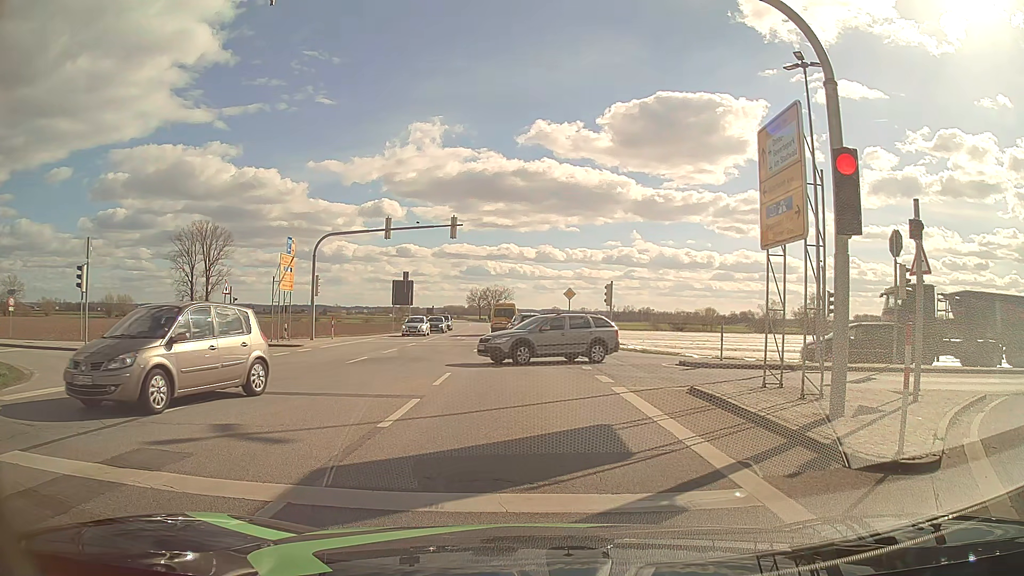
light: Day
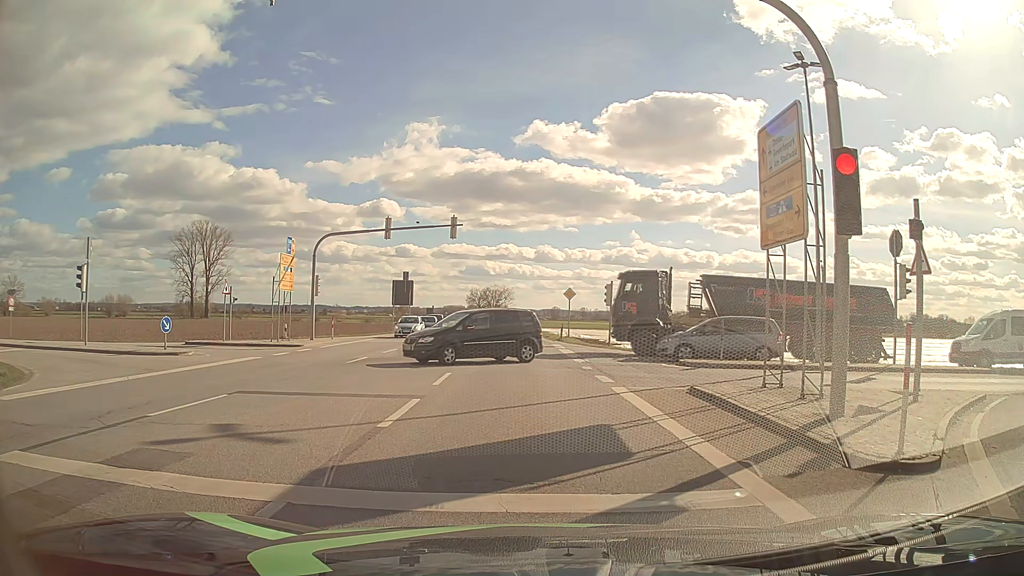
(0.0, 0.0) m; 0°
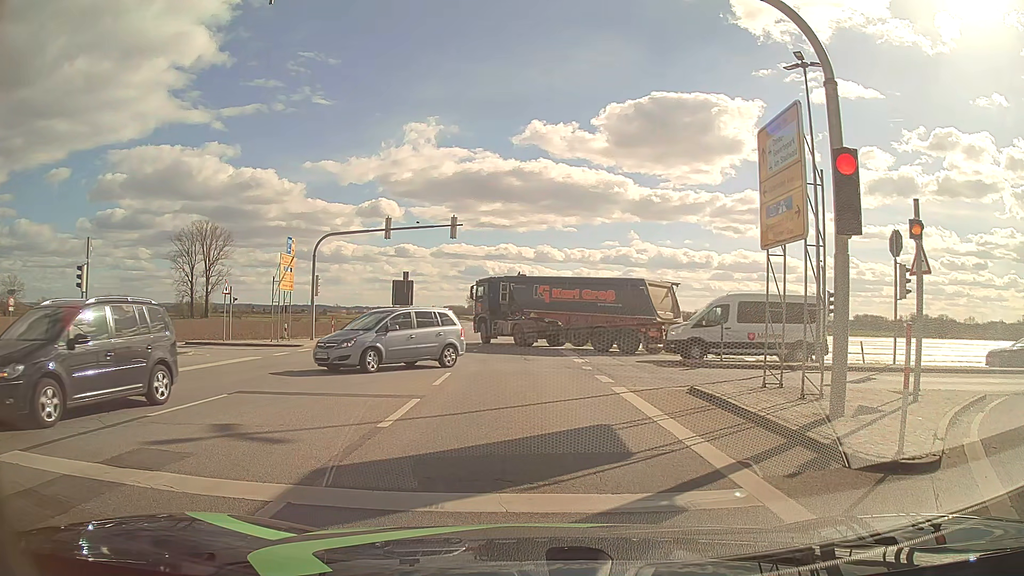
(0.0, 0.0) m; 0°
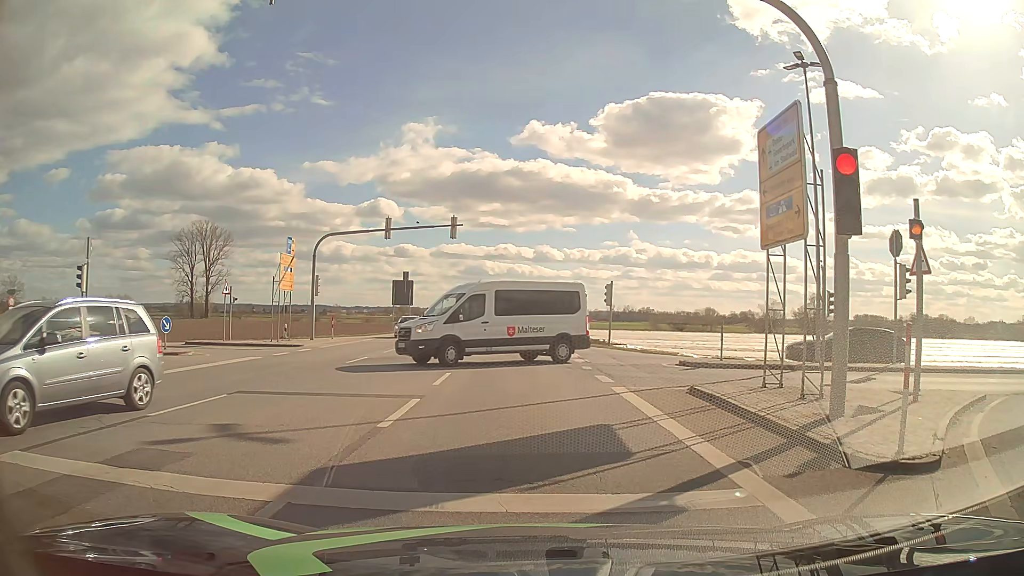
(0.0, 0.0) m; 0°
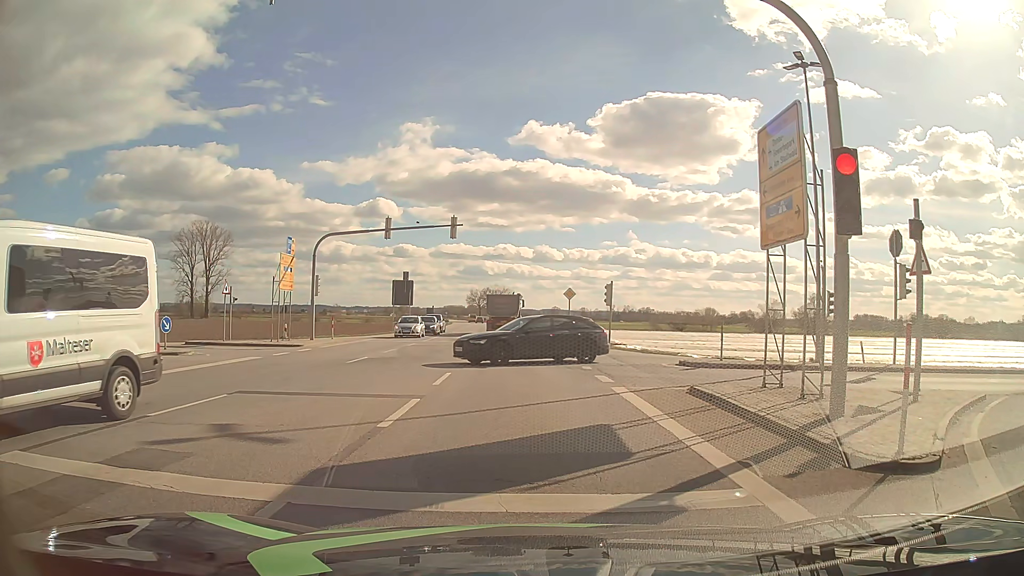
(0.0, 0.0) m; 0°
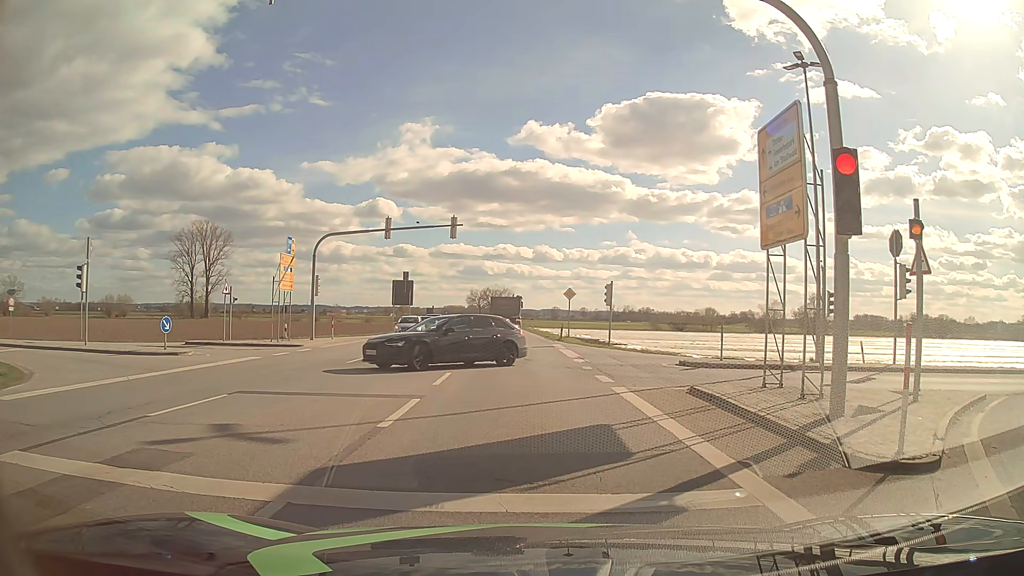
(0.0, 0.0) m; 0°
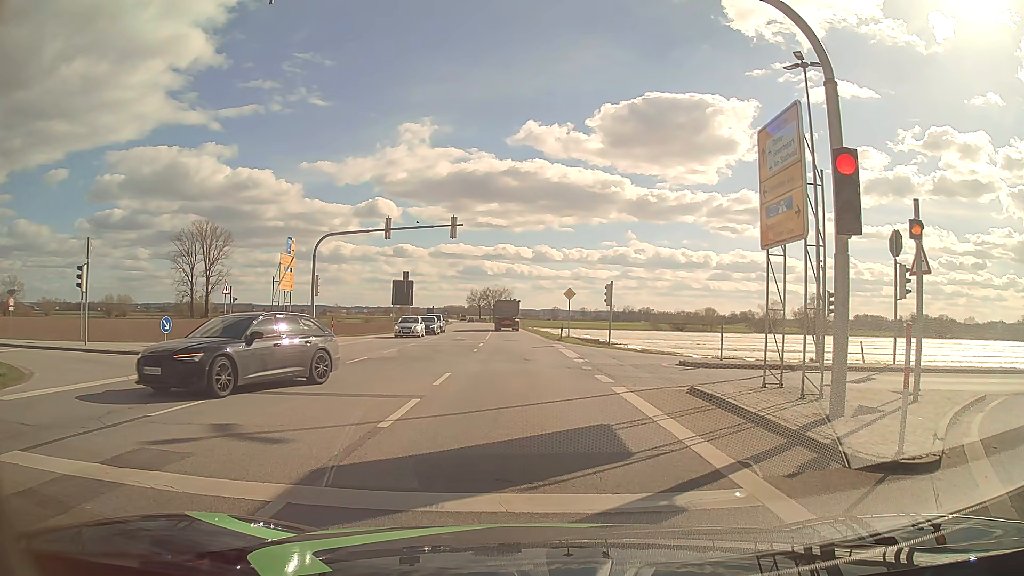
(0.0, 0.0) m; 0°
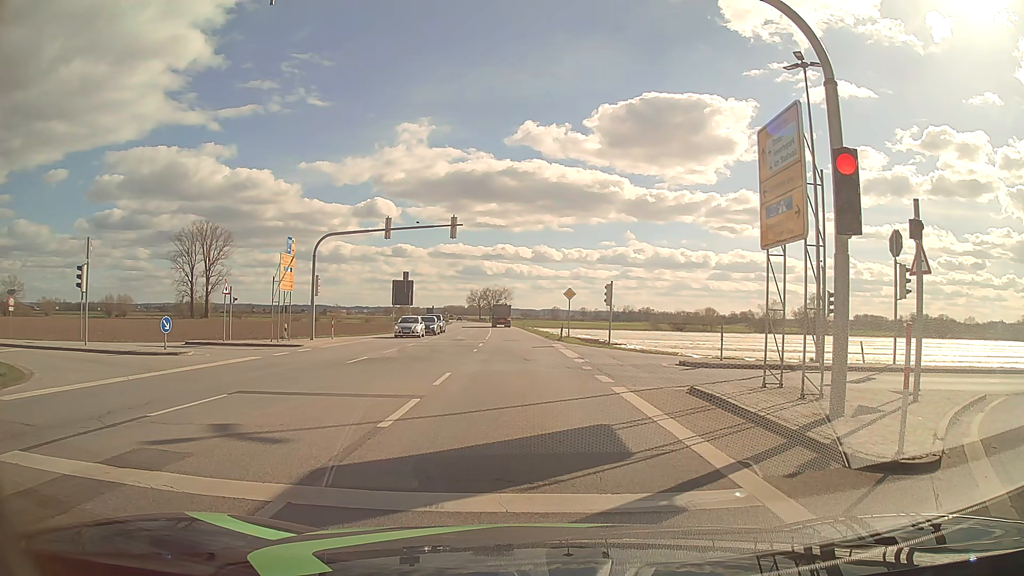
(0.0, 0.0) m; 0°
(0, +10) (-1, +20) (-1, +30) (-1, +40) (-2, +50) (-2, +60) (-3, +70) (-3, +80) (-4, +90) (-5, +100) m
